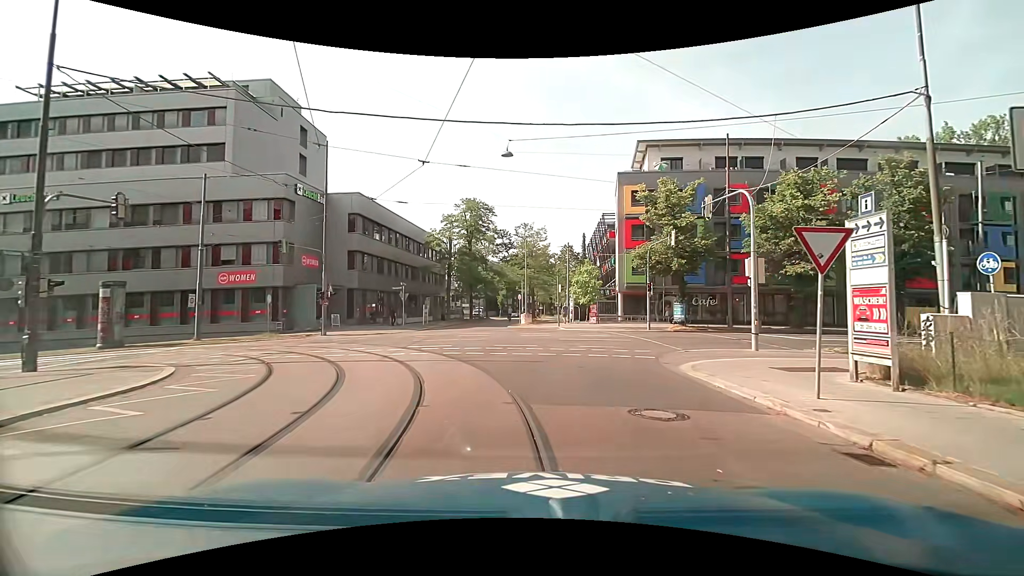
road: residential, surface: asphalt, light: Day
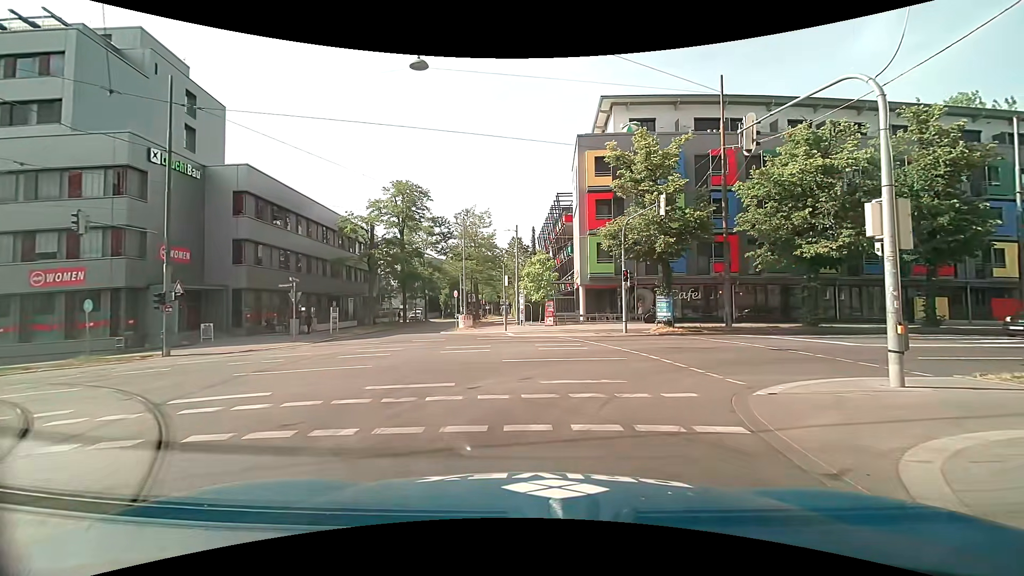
(+0.4, +8.8) m; +6°
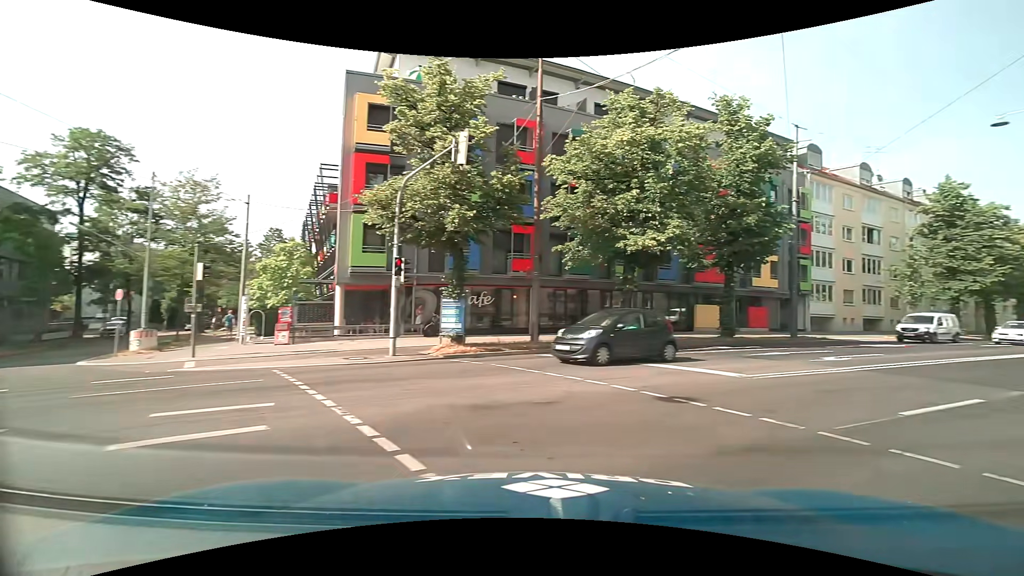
(+1.1, +9.2) m; +24°
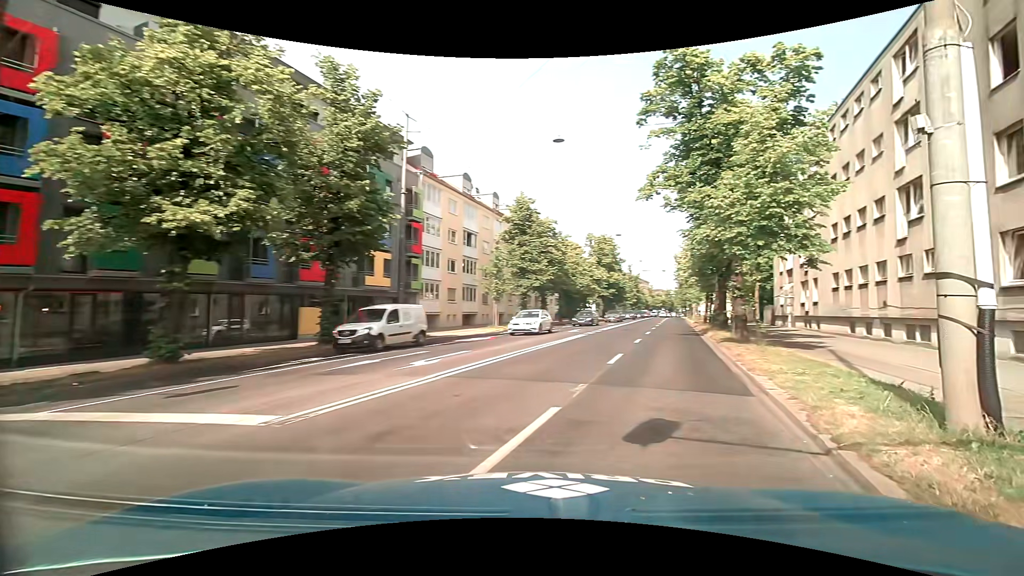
(+1.7, +4.7) m; +40°
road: primary
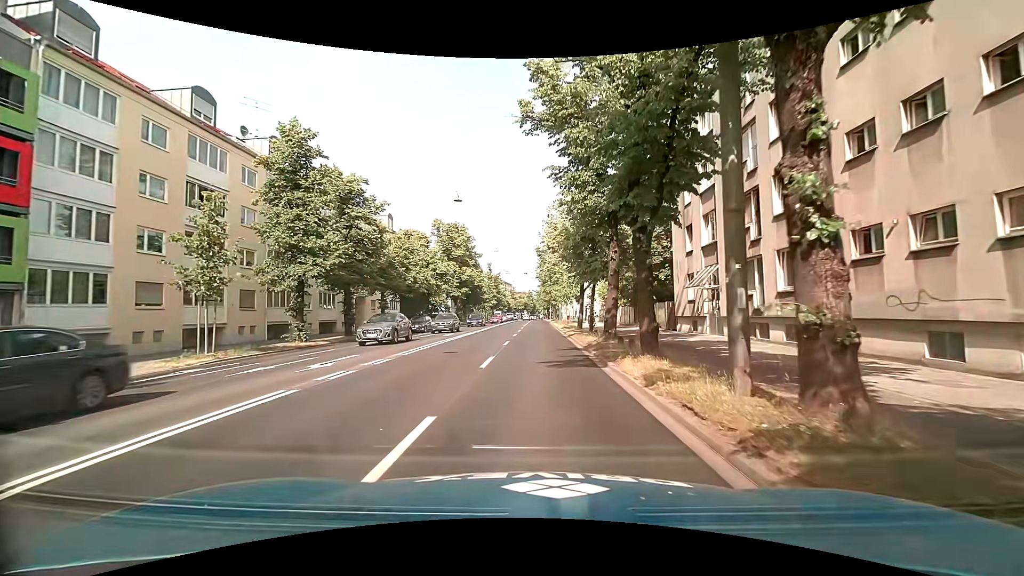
(+4.2, +18.4) m; +14°
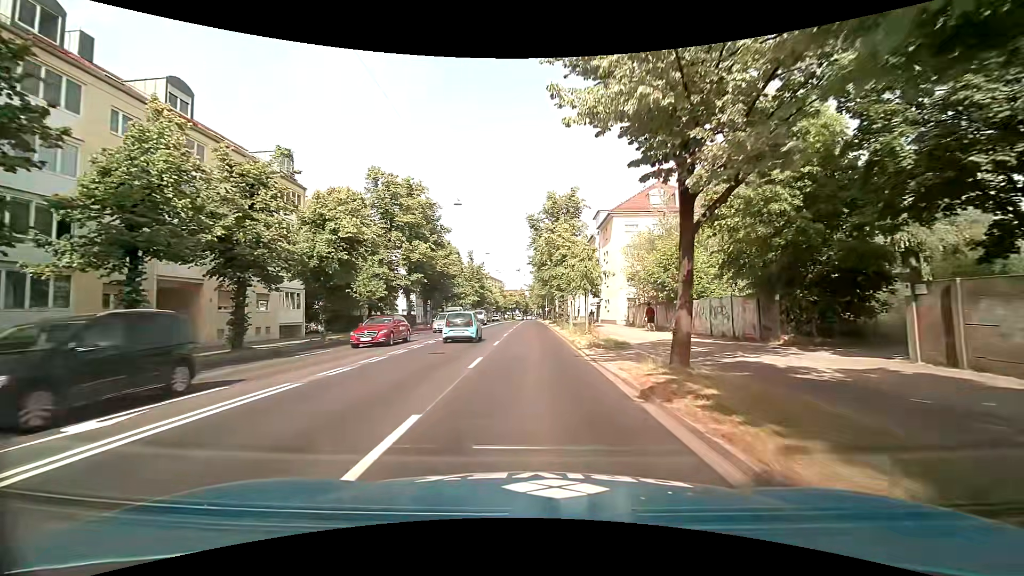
(+0.5, +27.4) m; +1°
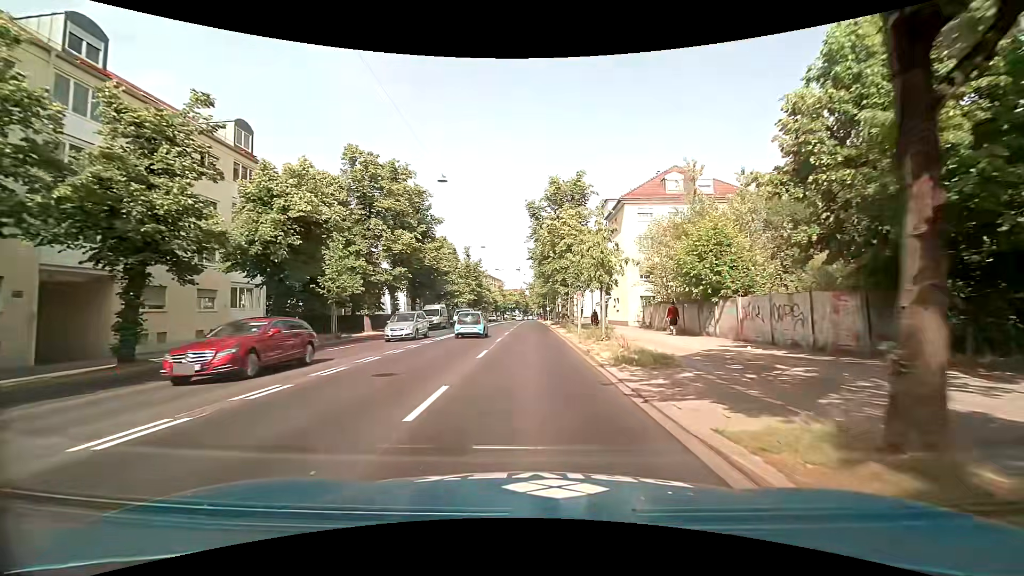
(+0.1, +6.4) m; 0°
